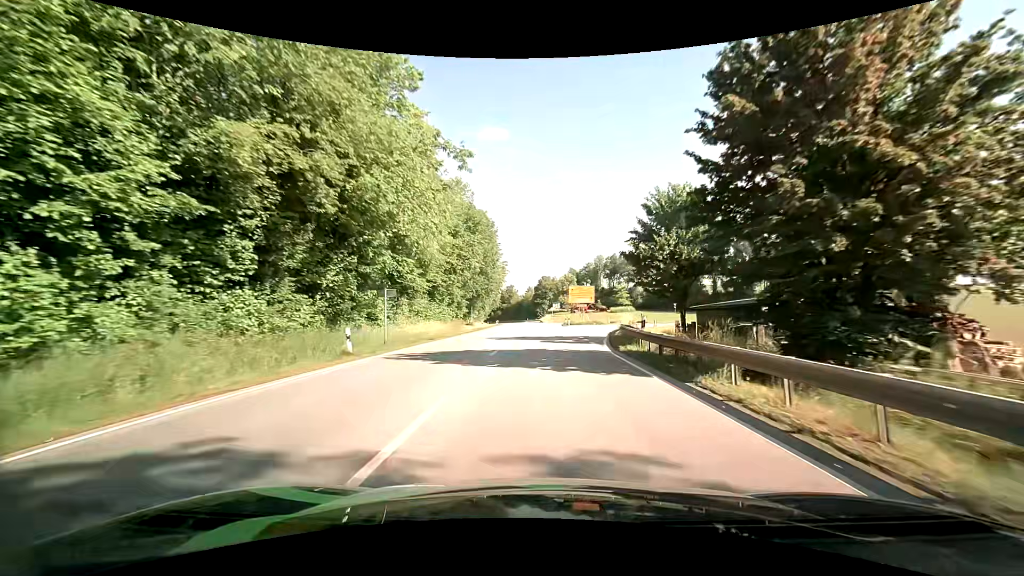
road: primary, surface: asphalt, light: Day
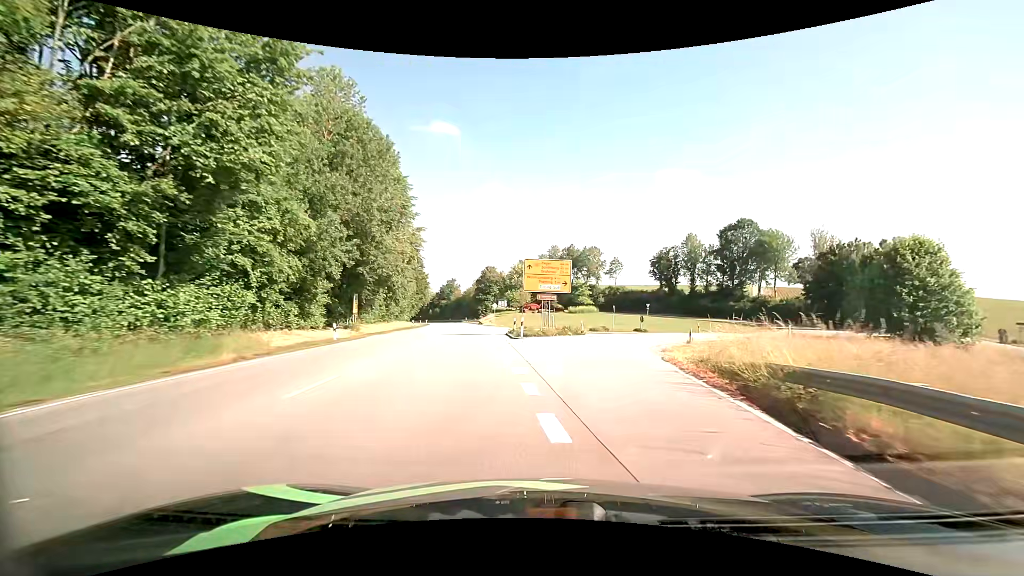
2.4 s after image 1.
(+1.3, +31.5) m; +5°
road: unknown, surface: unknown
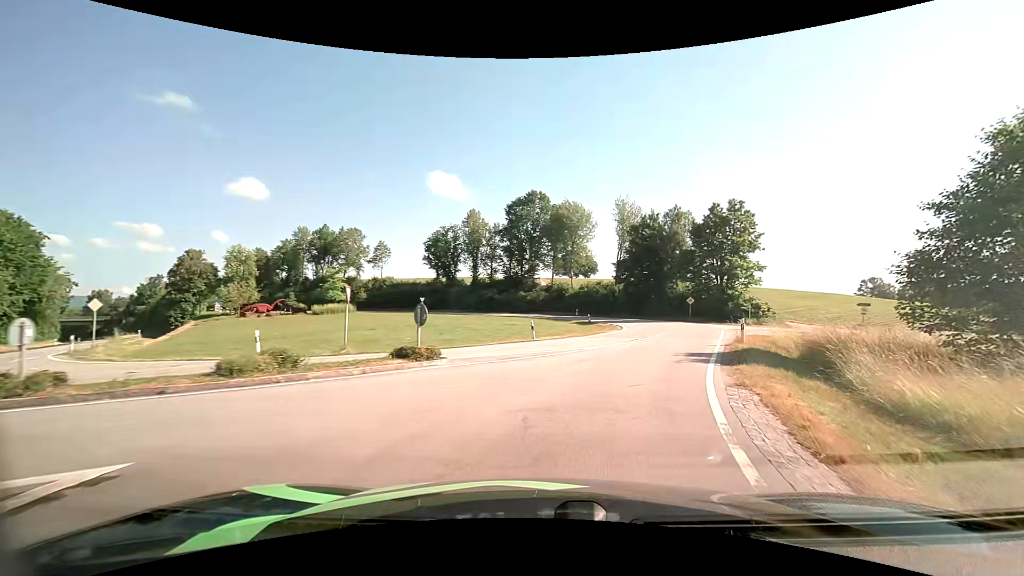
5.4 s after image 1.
(+5.6, +31.0) m; +25°
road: tertiary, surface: asphalt
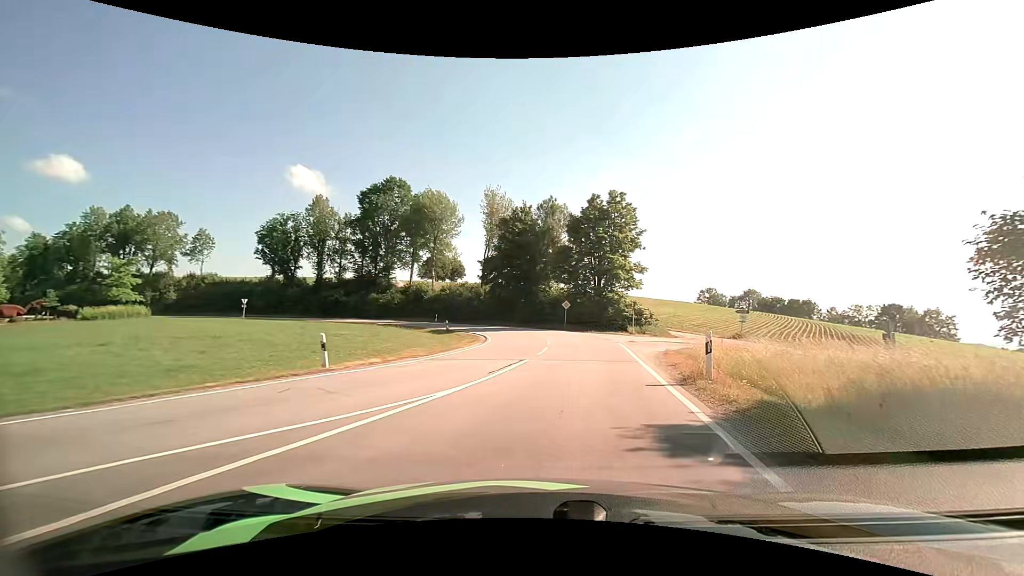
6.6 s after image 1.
(+1.6, +11.2) m; +15°
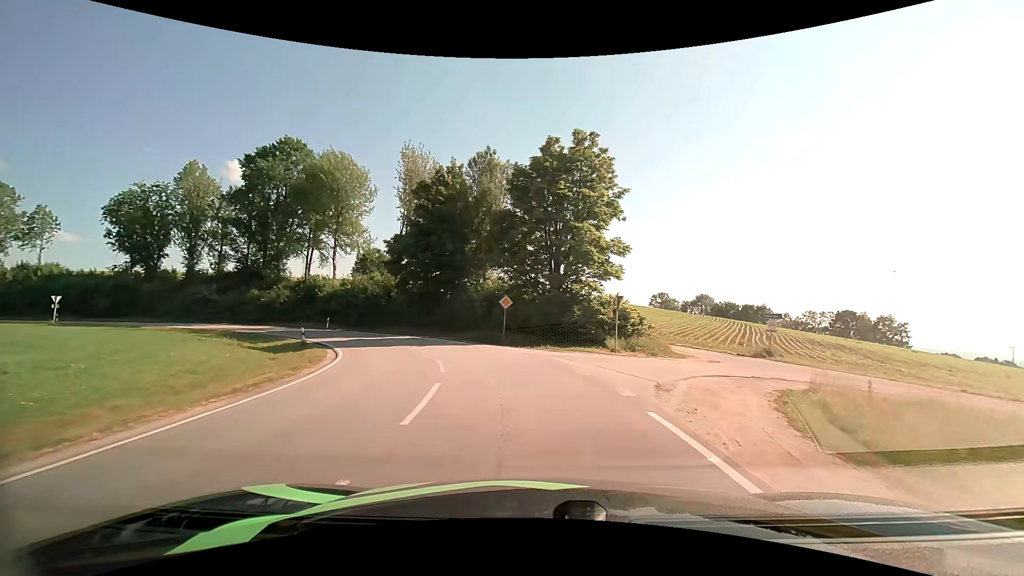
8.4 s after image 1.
(+1.5, +17.5) m; +6°
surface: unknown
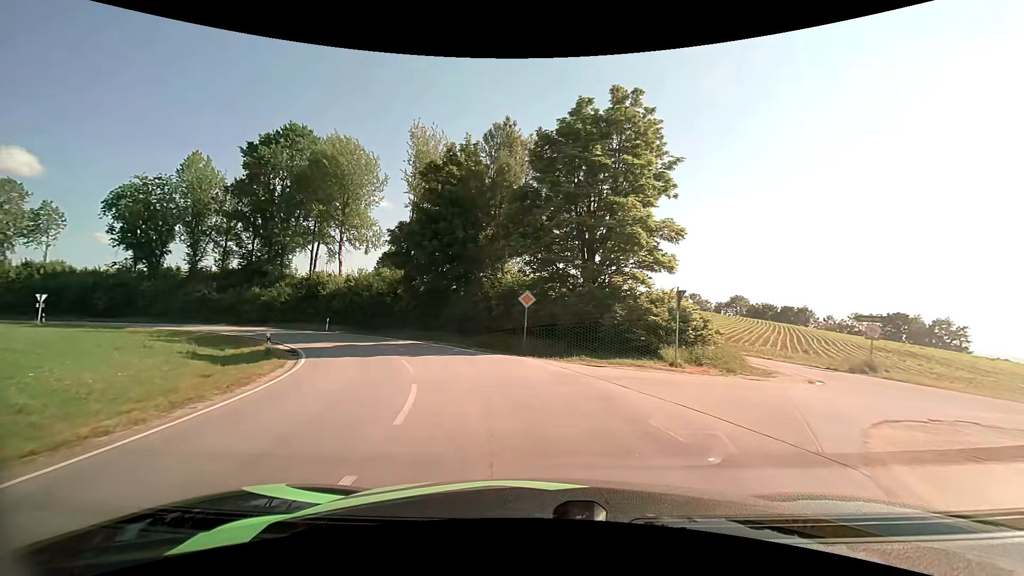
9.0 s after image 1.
(-0.1, +6.1) m; -3°
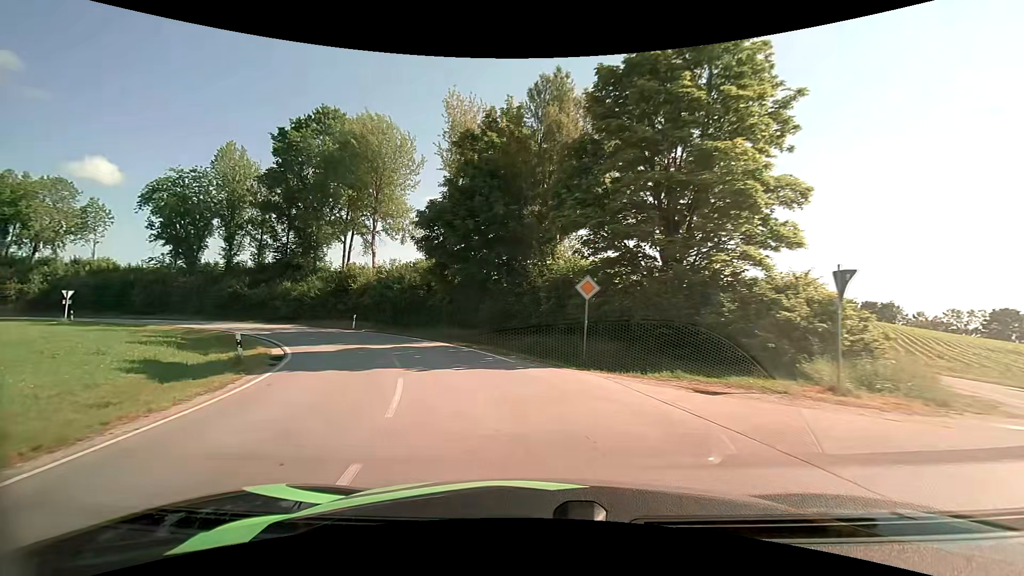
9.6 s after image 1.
(-0.3, +6.0) m; -6°
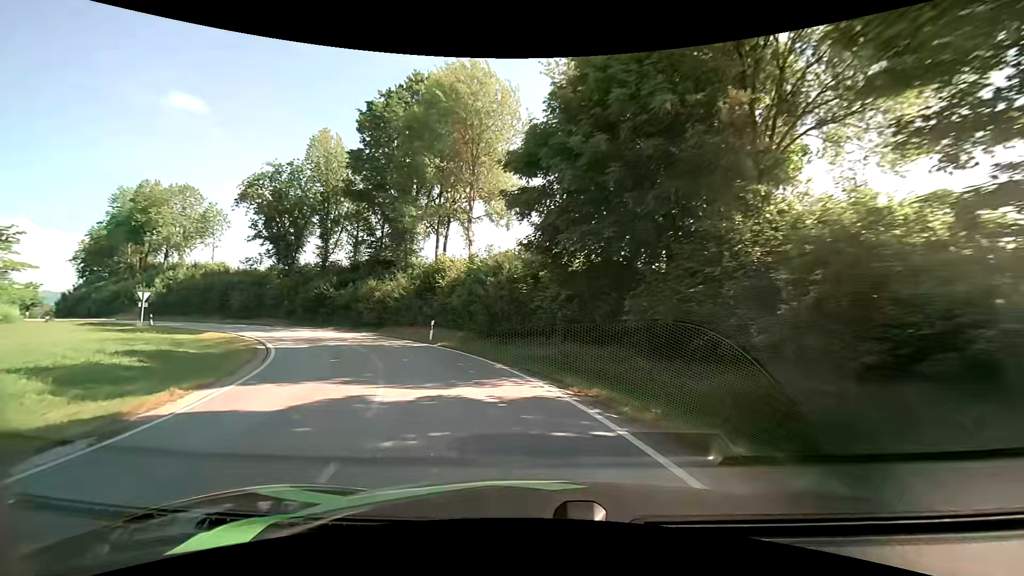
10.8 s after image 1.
(-1.4, +12.1) m; -14°
